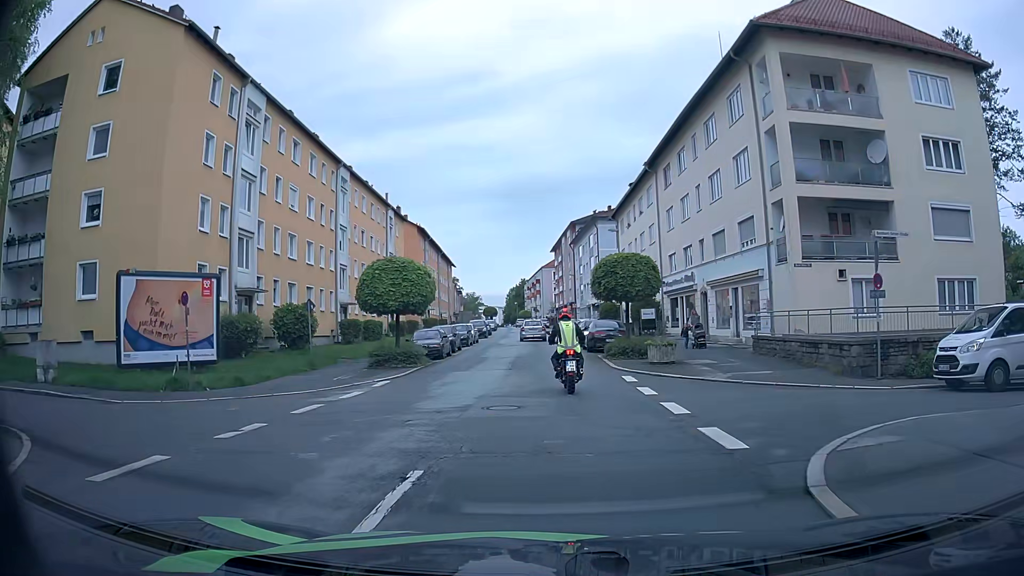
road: tertiary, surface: asphalt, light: Day
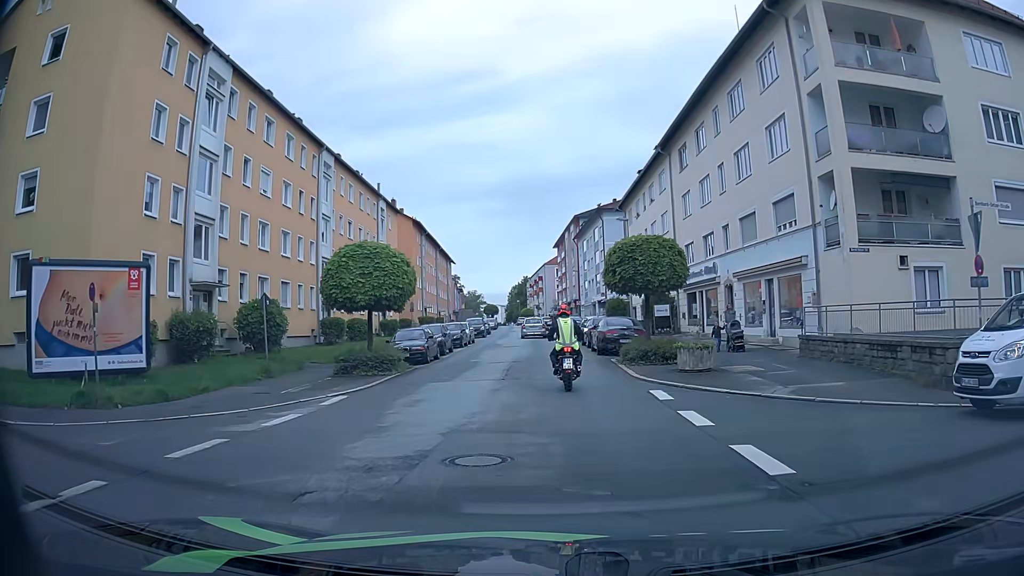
(-0.1, +4.5) m; -1°
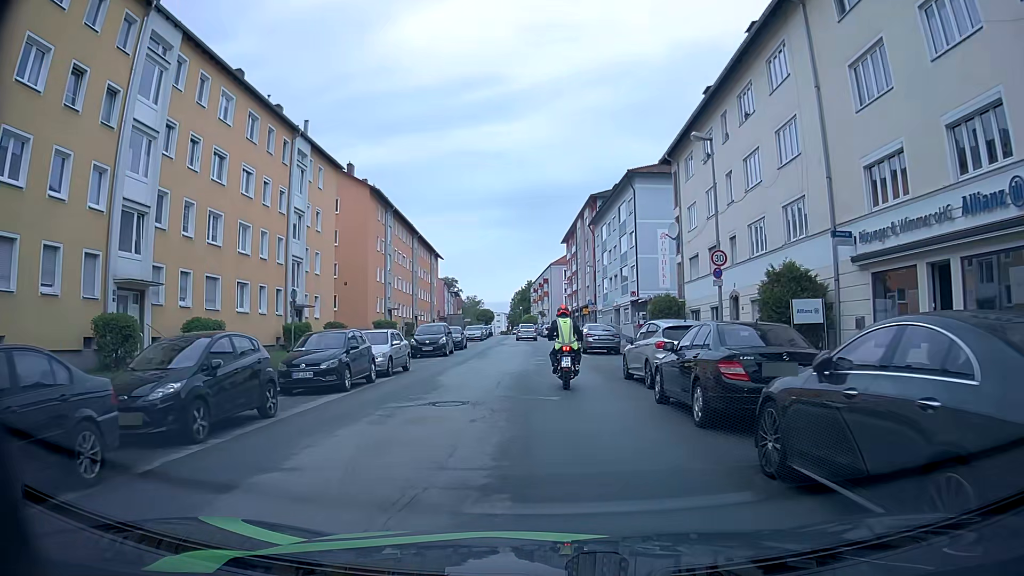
(-0.2, +22.9) m; 0°
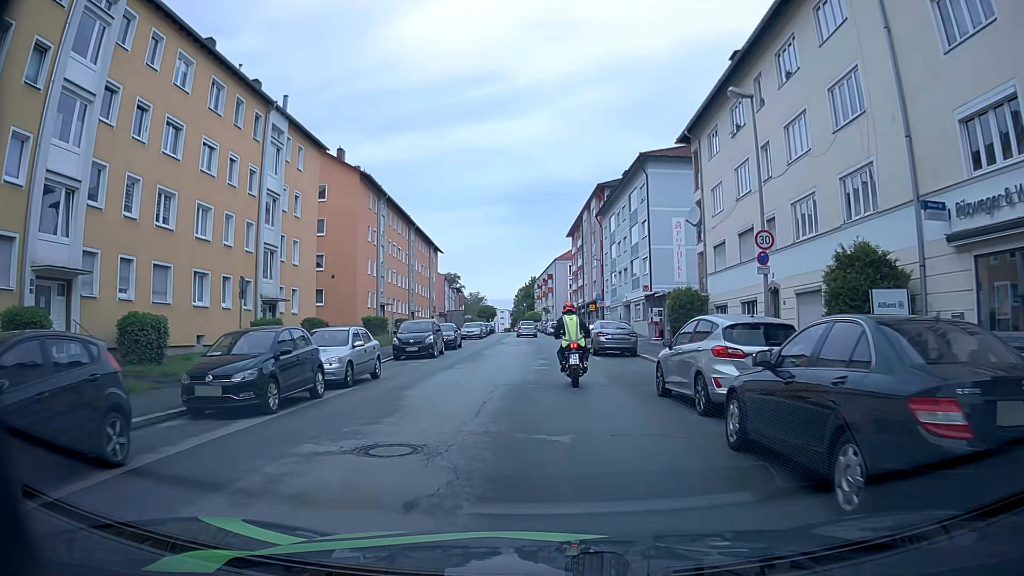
(-0.1, +4.6) m; 0°
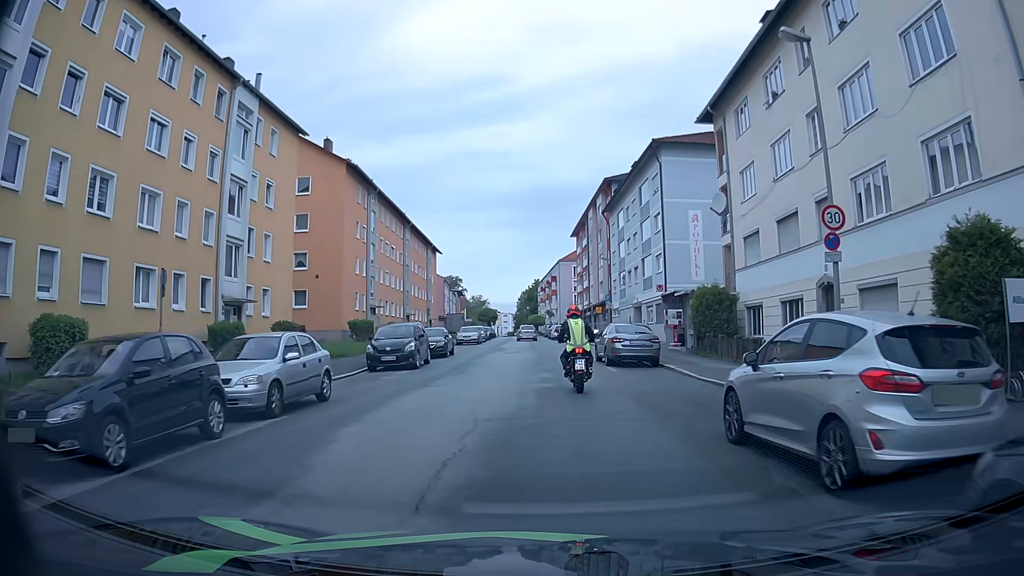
(0.0, +4.7) m; -1°
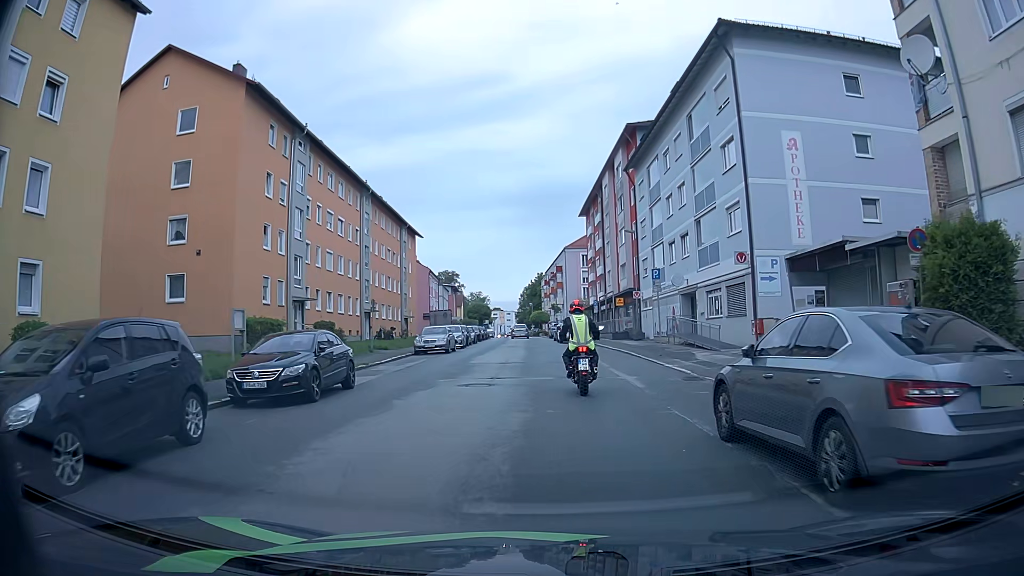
(0.0, +18.3) m; -1°
(0, +10) (0, +20) (0, +30) (-1, +40) (-1, +50) (-1, +60) (-1, +70) (-2, +80) (-2, +90) (-3, +100) m
